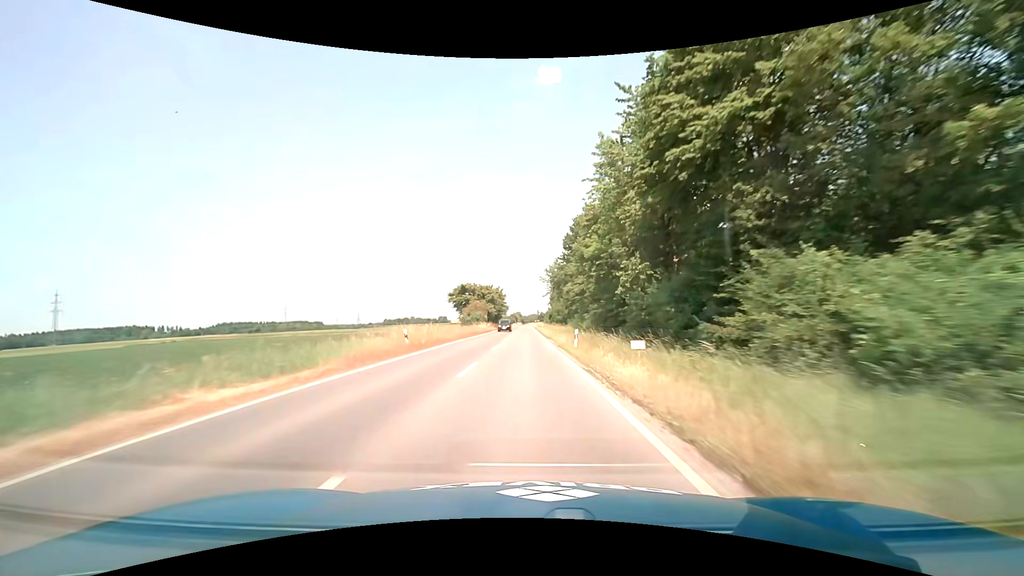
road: secondary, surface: asphalt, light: Day
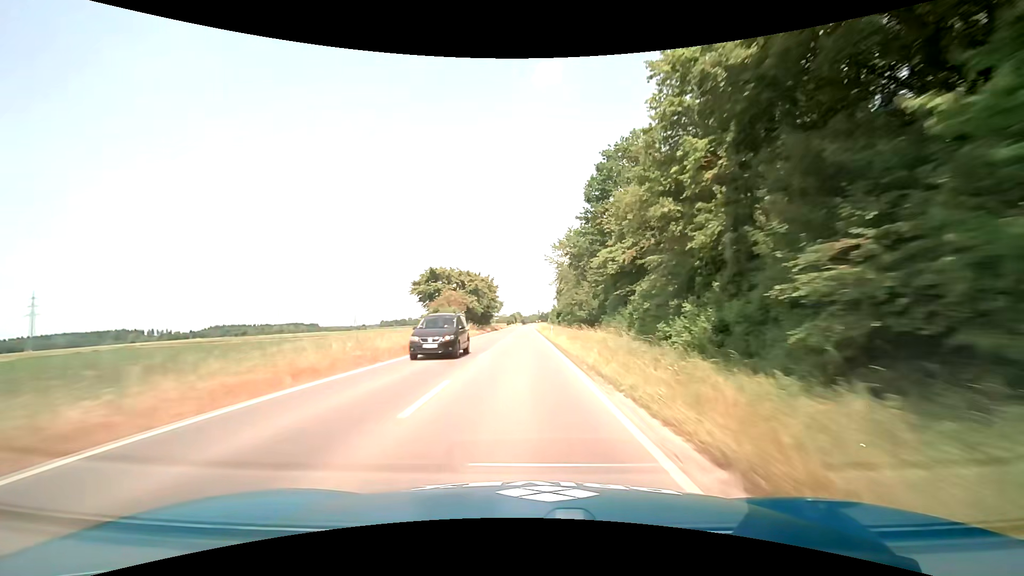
(0.0, +29.3) m; 0°
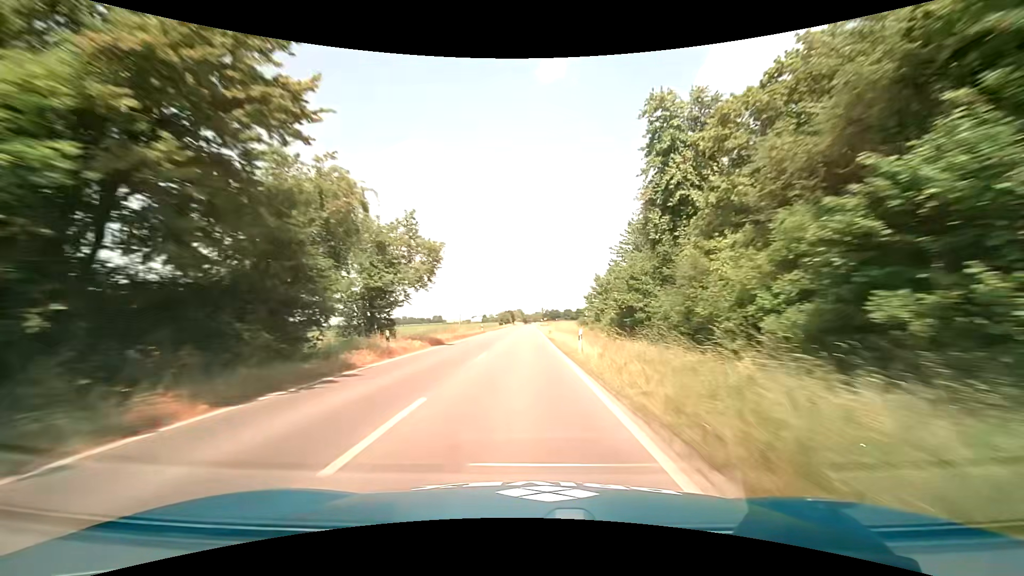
(-0.5, +74.9) m; 0°
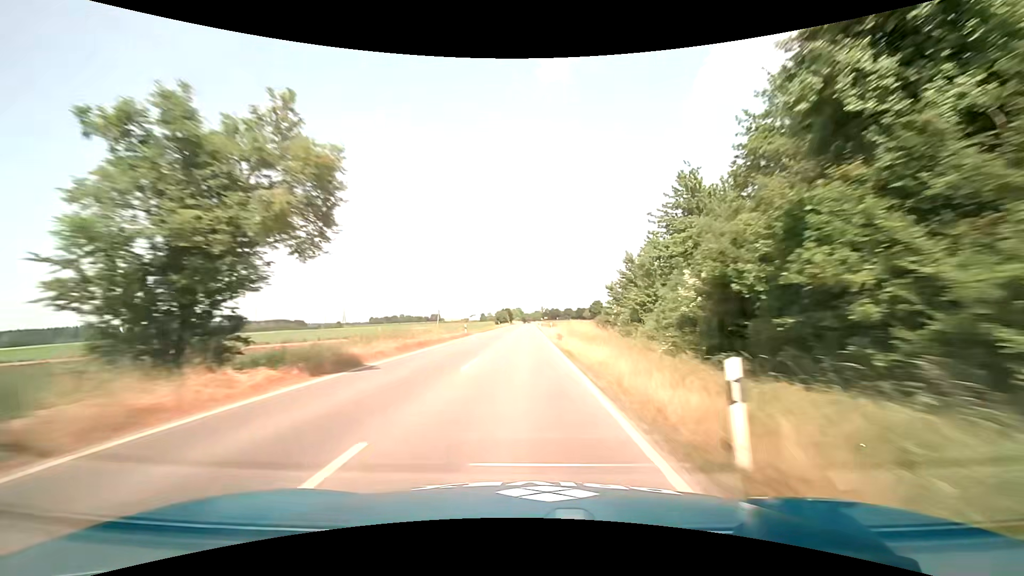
(0.0, +15.1) m; 0°
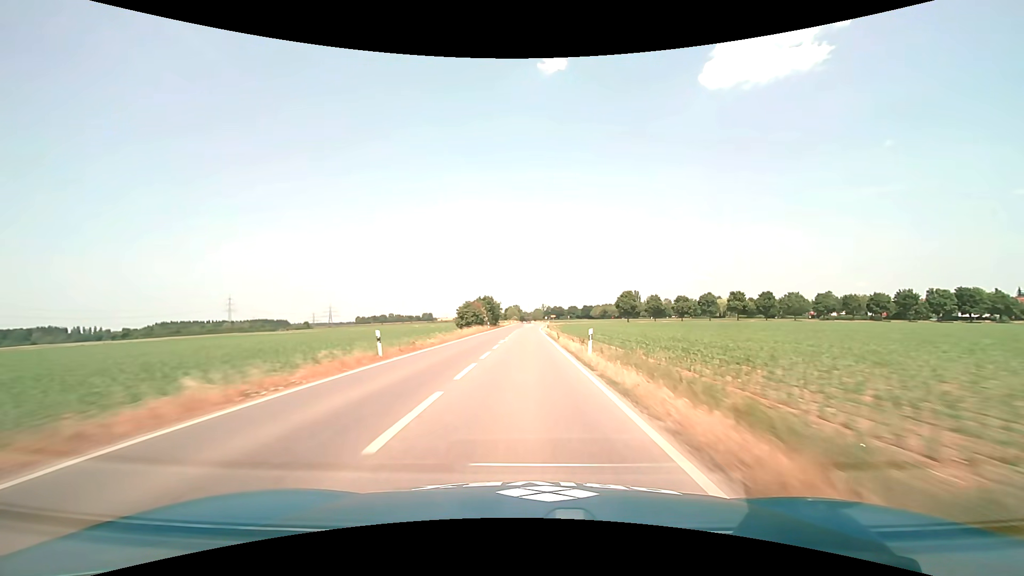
(-0.3, +77.1) m; 0°
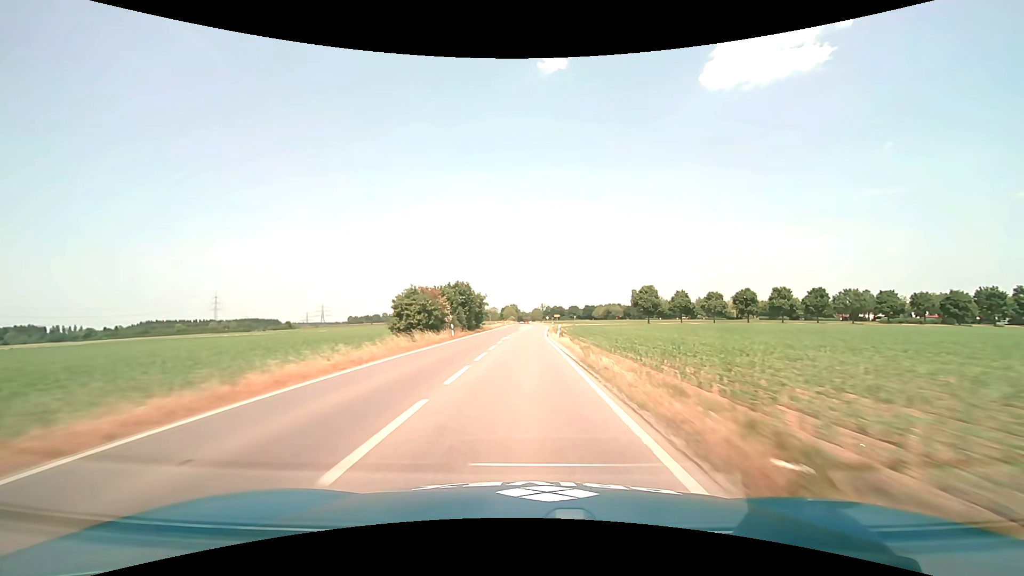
(0.0, +31.4) m; 0°
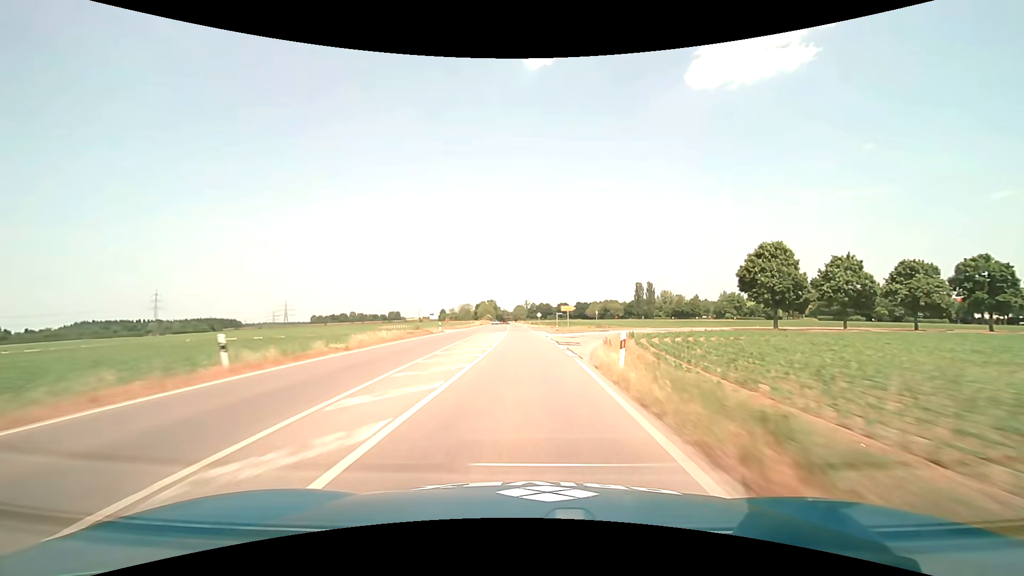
(+1.3, +79.4) m; +2°
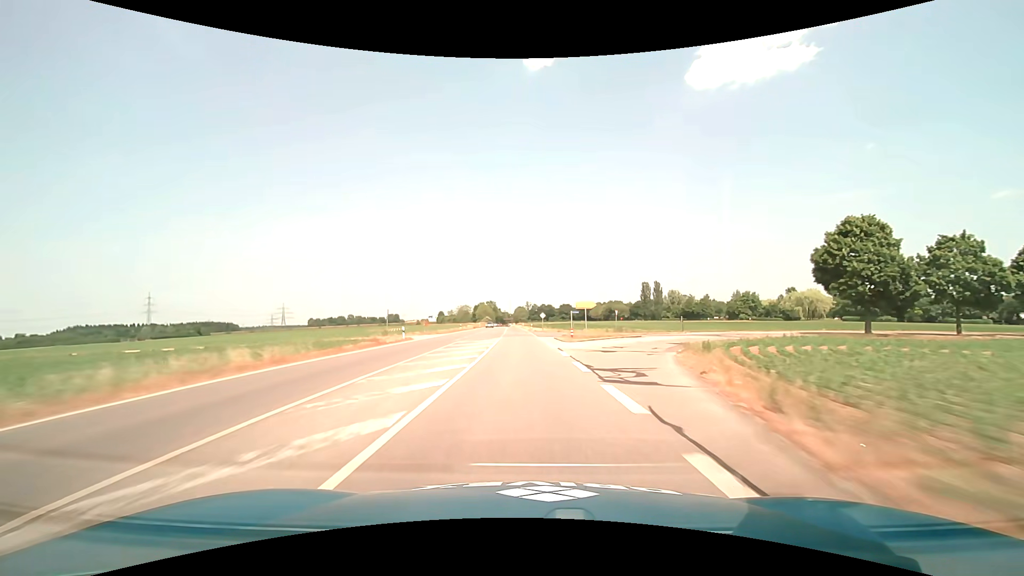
(0.0, +16.0) m; 0°
(0, +10) (0, +20) (0, +30) (-1, +40) (-1, +50) (-1, +60) (-2, +70) (-2, +80) (-2, +90) (-3, +100) m
